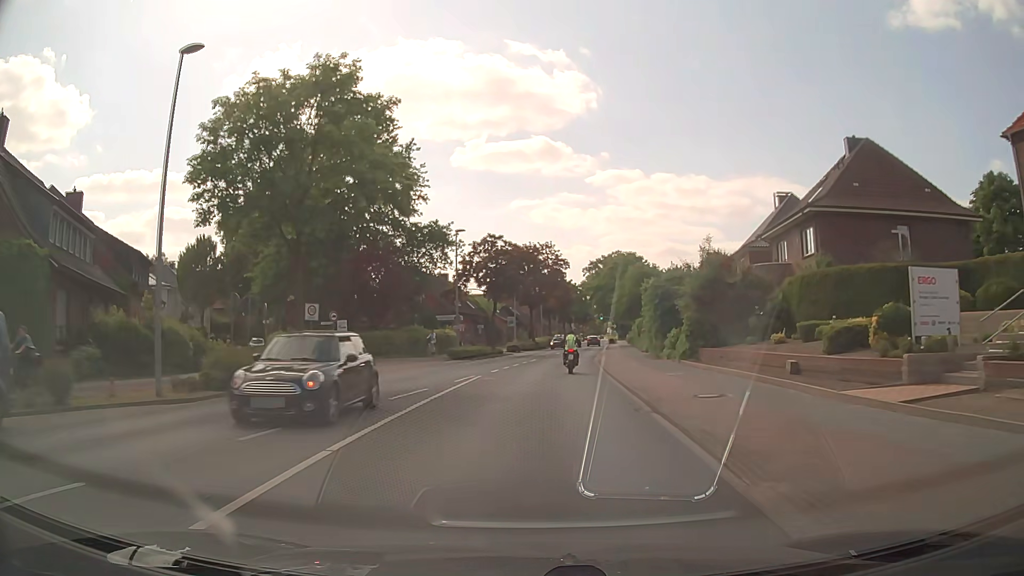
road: secondary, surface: asphalt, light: Day
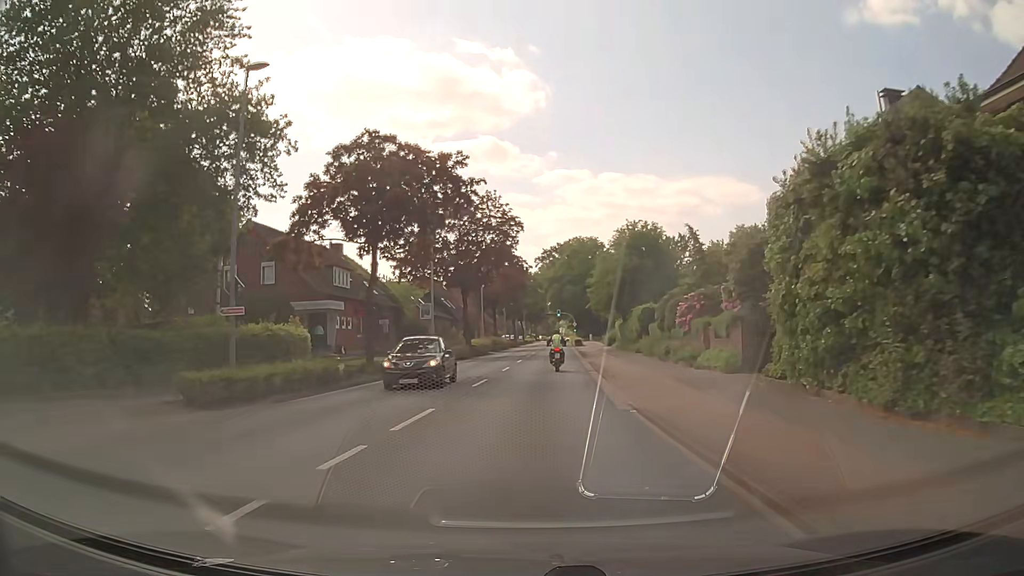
(+1.1, +28.5) m; +4°
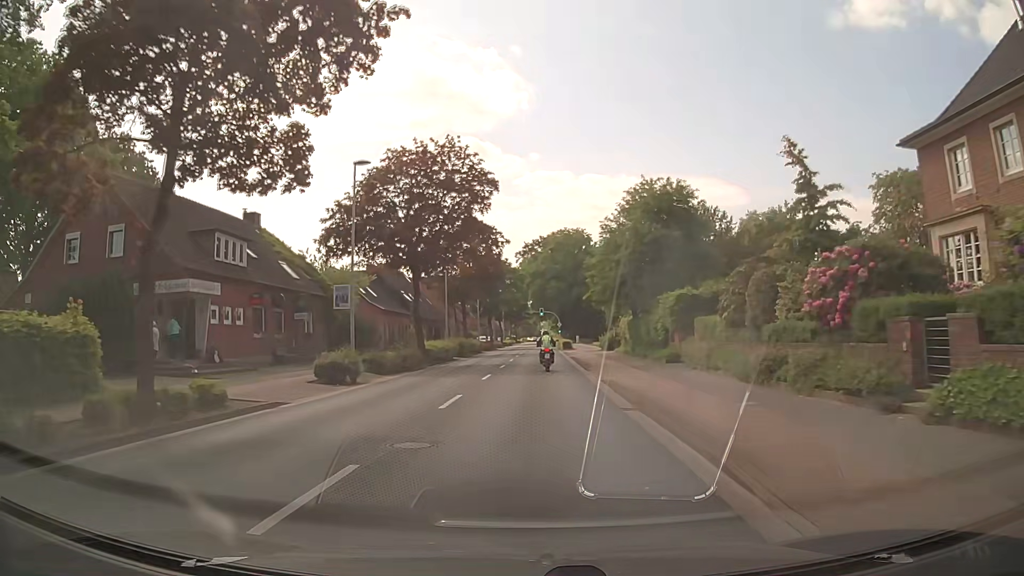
(+0.2, +14.7) m; +2°
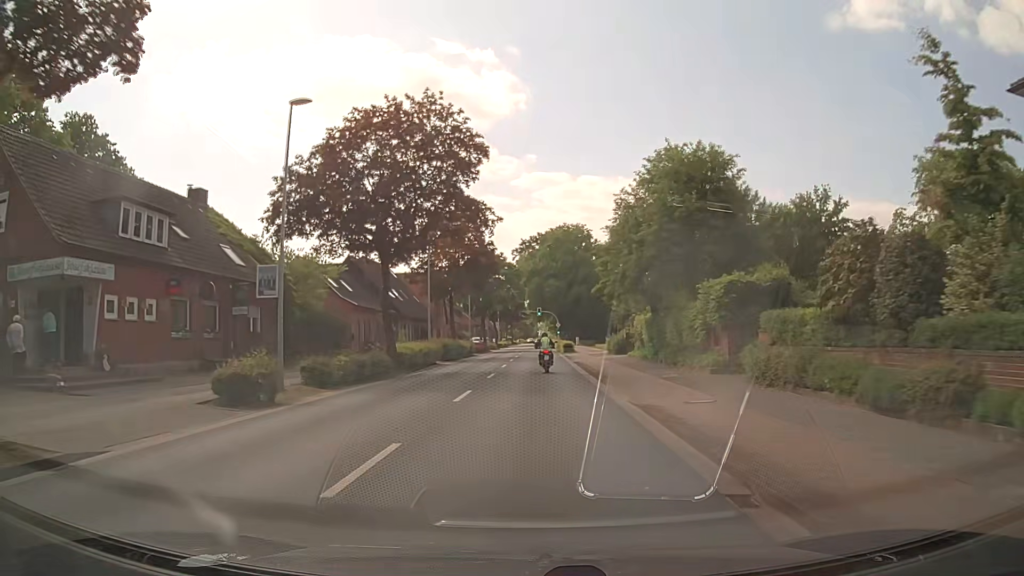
(0.0, +7.4) m; 0°
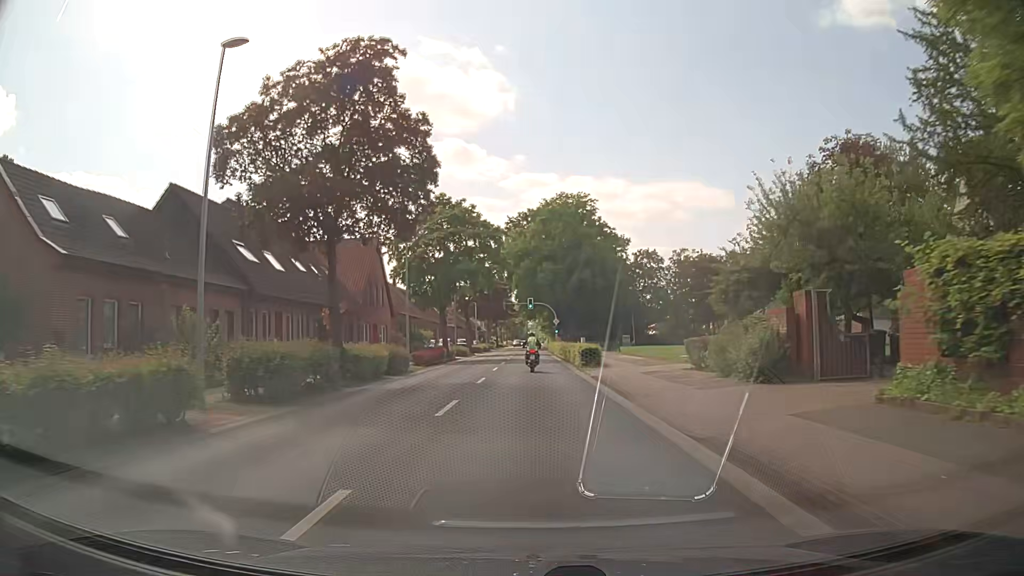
(+0.4, +30.1) m; +1°
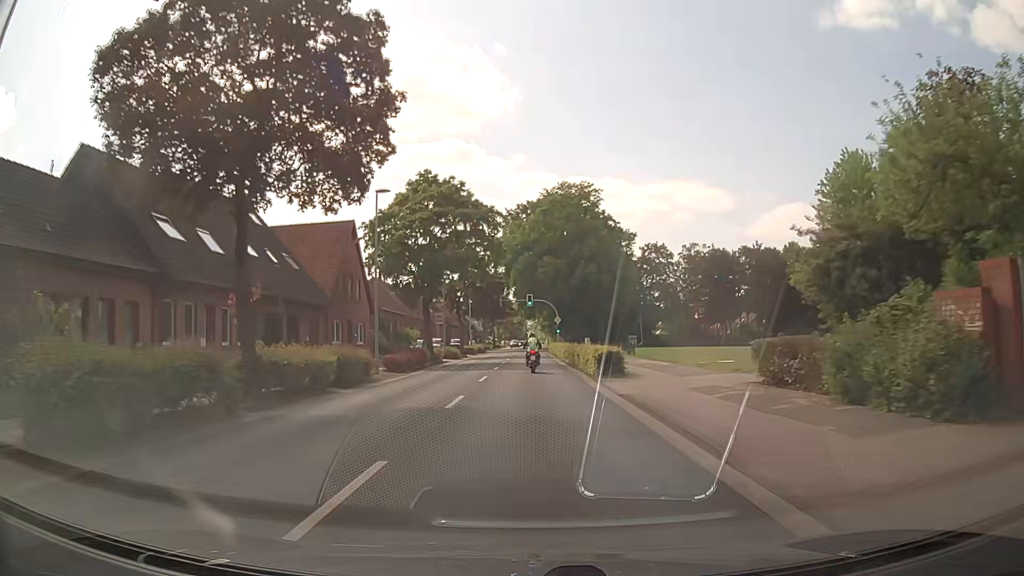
(0.0, +7.6) m; -1°
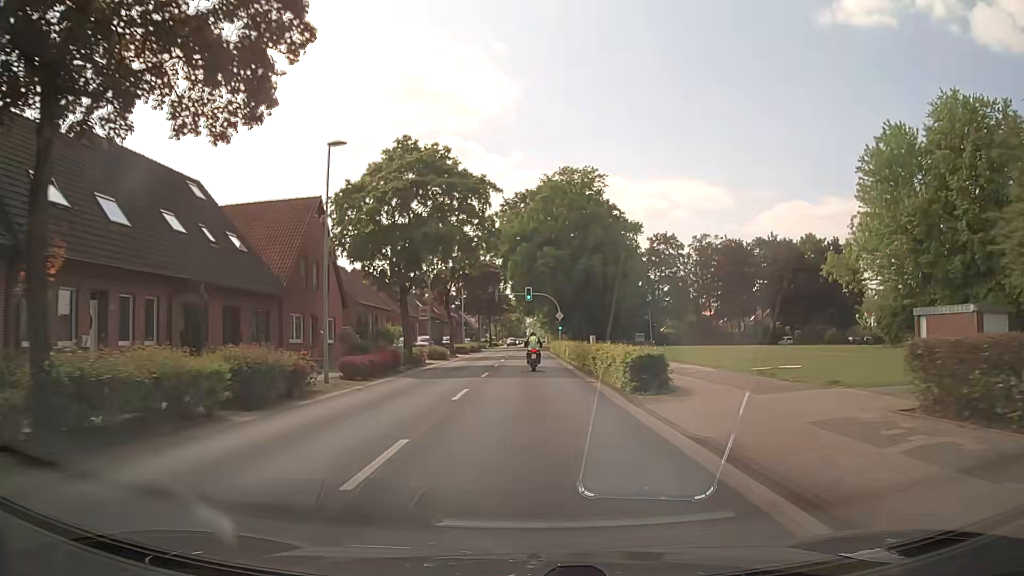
(+0.2, +7.6) m; +1°
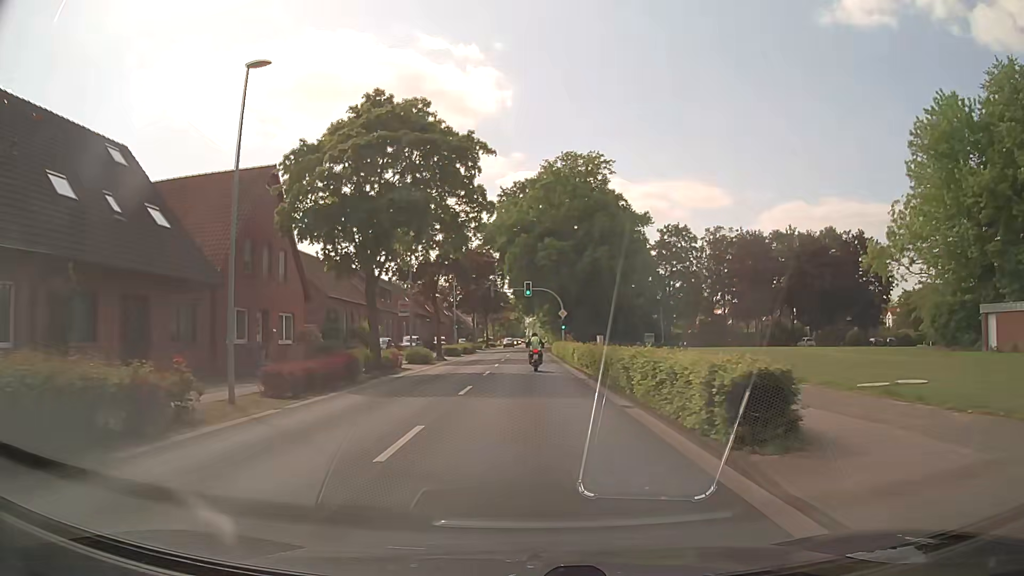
(0.0, +7.6) m; 0°
(0, +10) (0, +20) (0, +30) (0, +40) (0, +50) (0, +60) (-1, +70) (-1, +80) (-1, +90) (-1, +100) m
